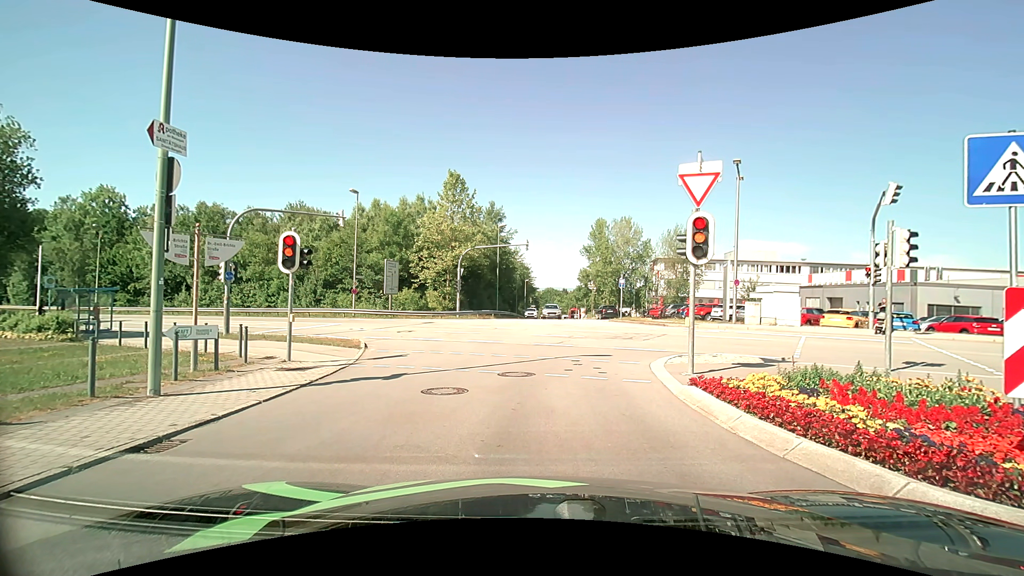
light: Day
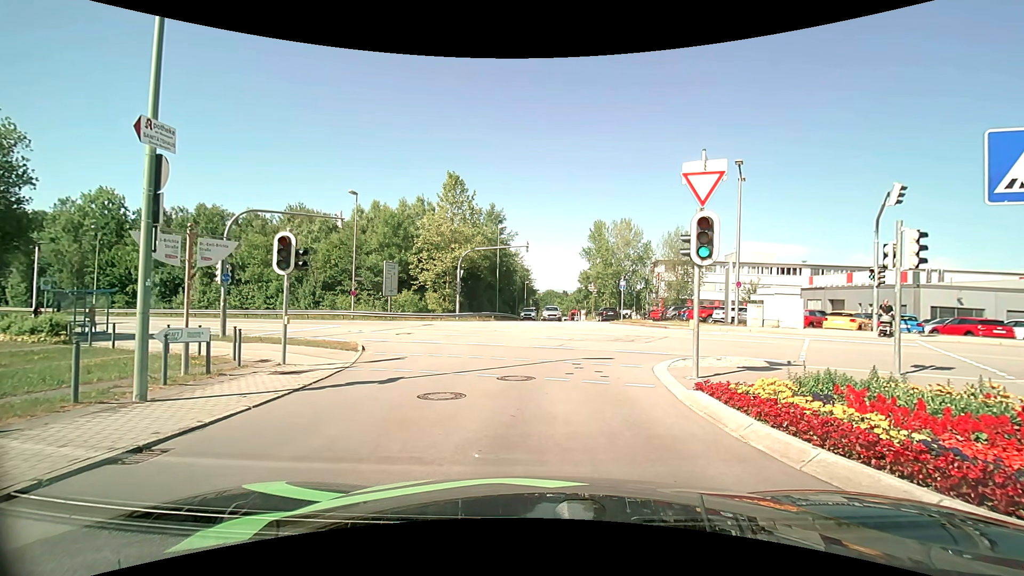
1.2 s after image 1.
(0.0, +0.3) m; 0°
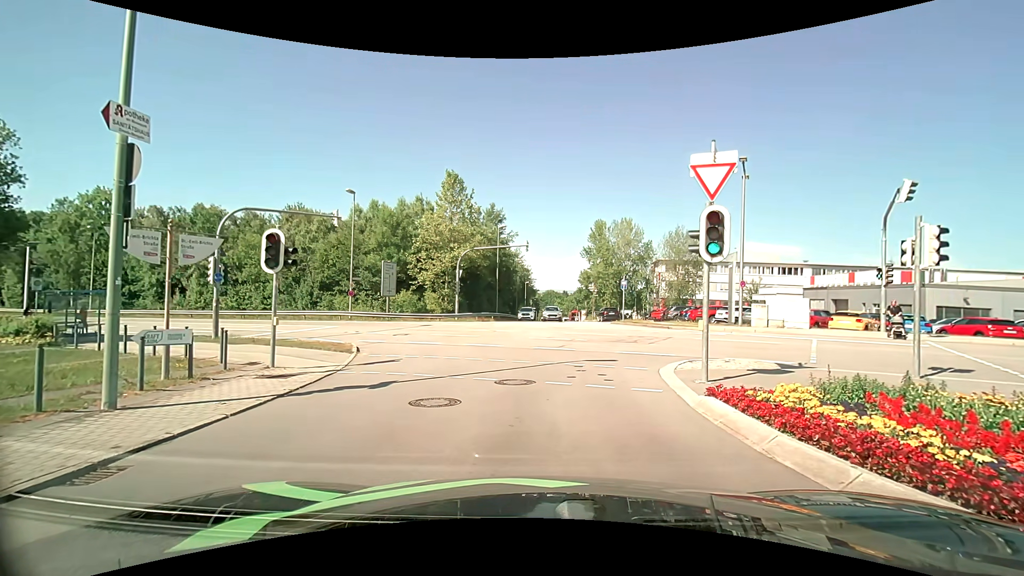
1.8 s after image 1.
(0.0, +0.6) m; 0°
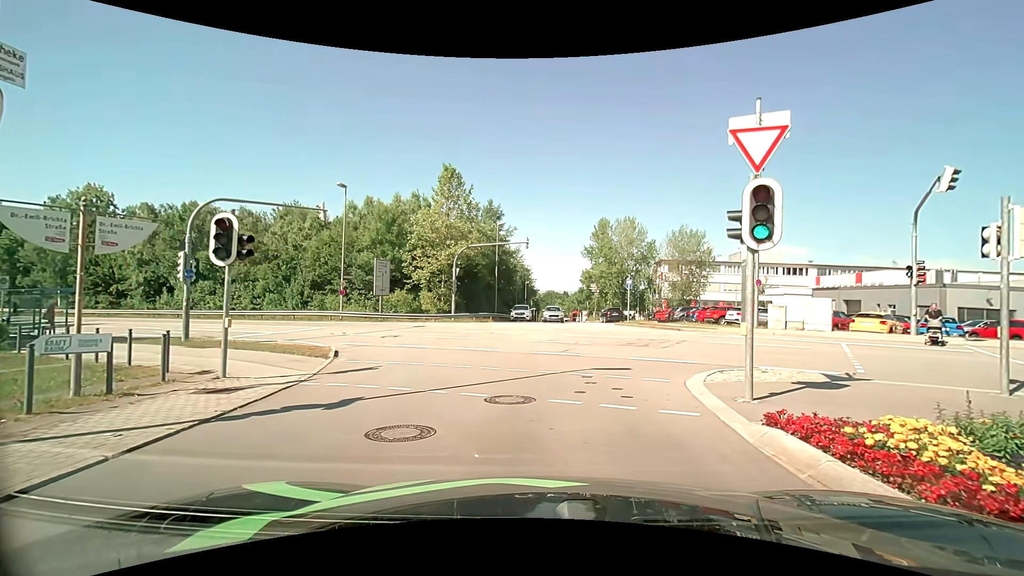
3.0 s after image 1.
(0.0, +2.0) m; 0°
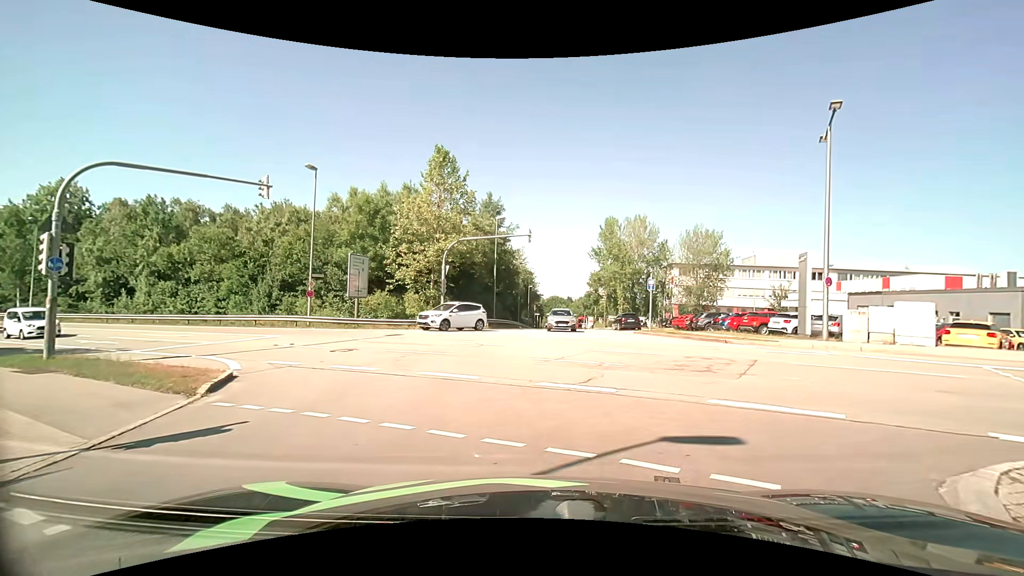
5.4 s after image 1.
(0.0, +6.0) m; 0°
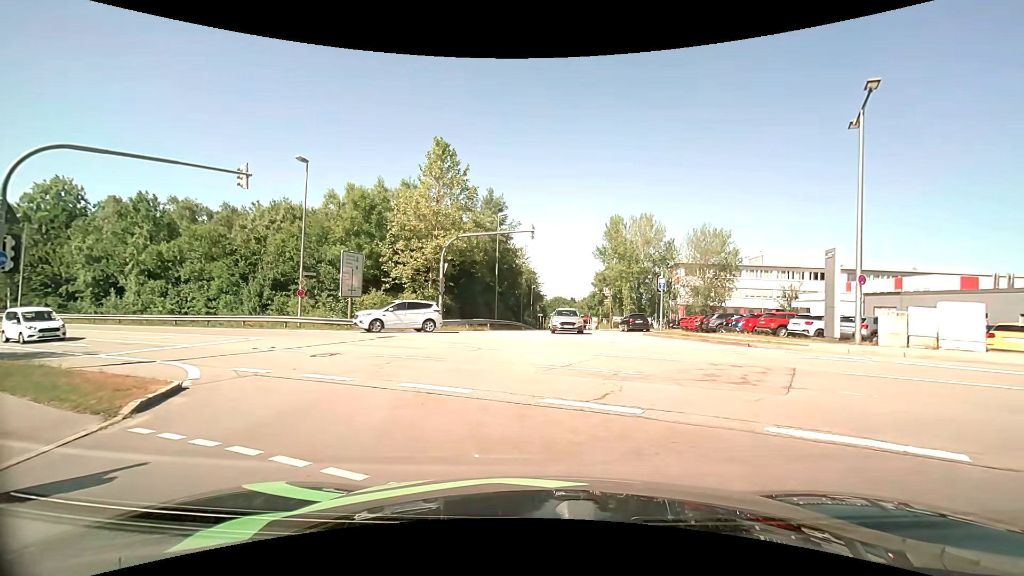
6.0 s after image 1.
(0.0, +1.8) m; 0°
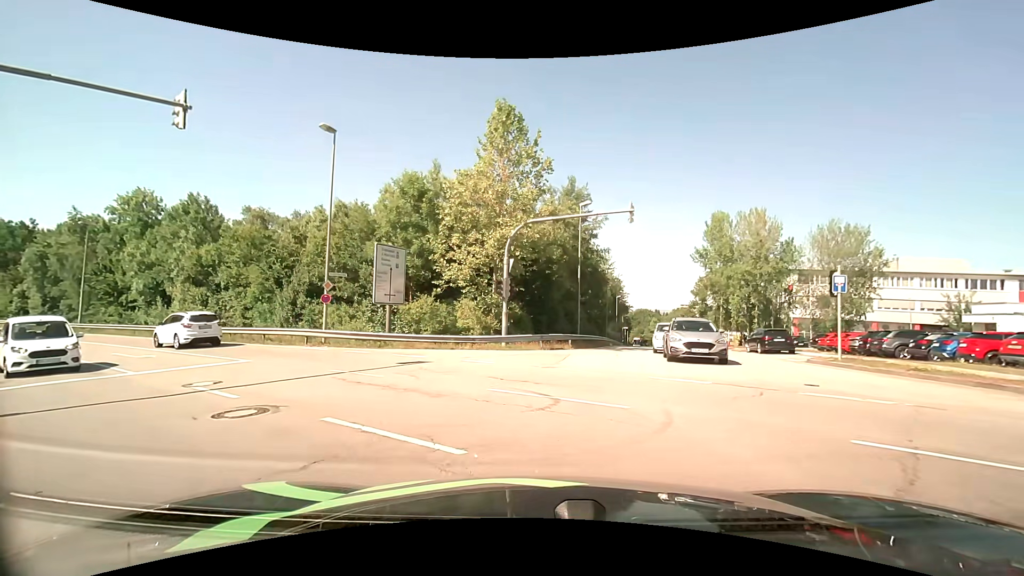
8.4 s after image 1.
(-0.6, +8.4) m; -10°
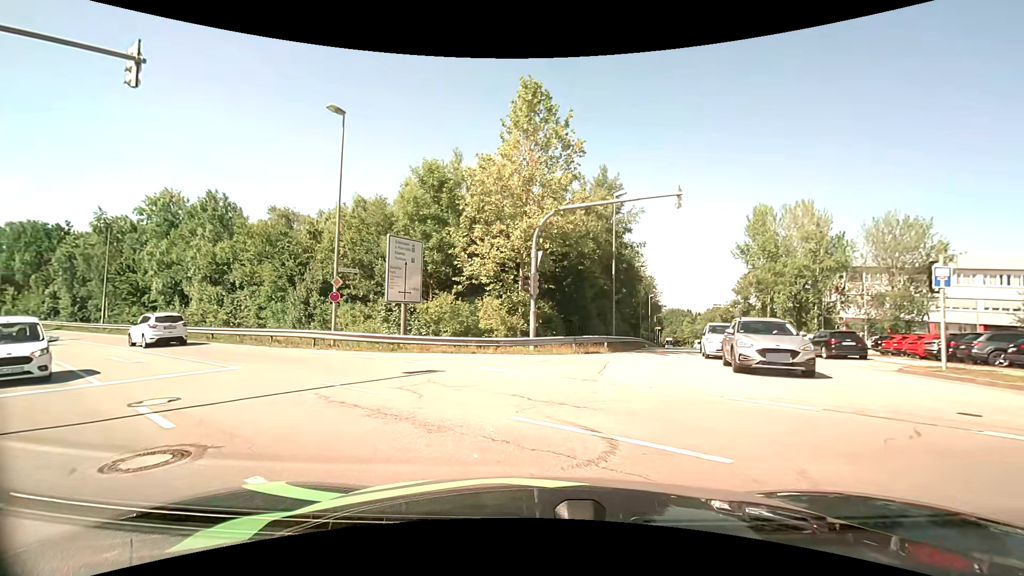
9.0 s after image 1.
(-0.1, +2.7) m; -3°
(-2, +10) (-8, +17) (-16, +24) (-24, +30) (-32, +36) (-40, +41) (-49, +47) (-57, +52) (-66, +57) (-75, +62) m
